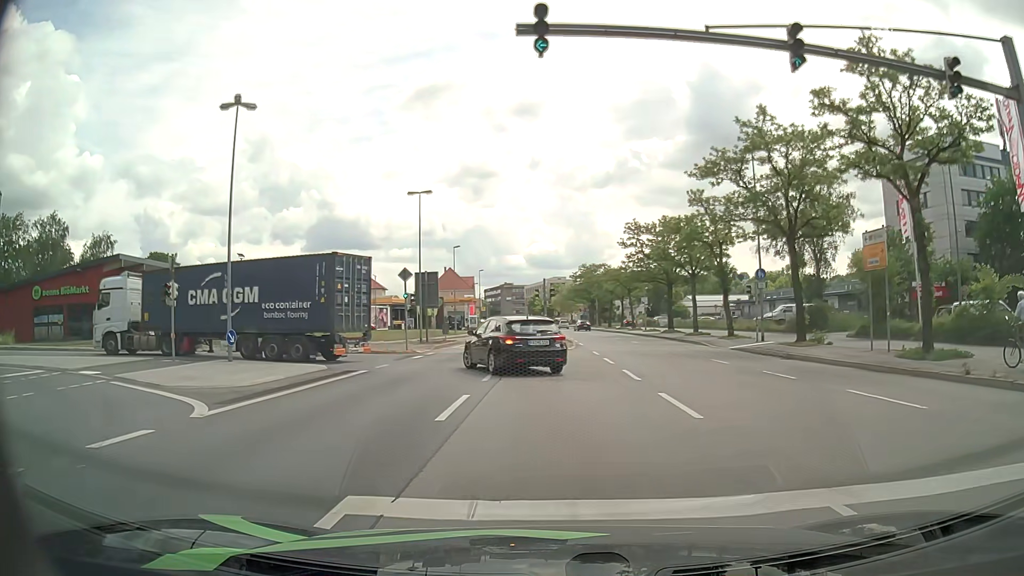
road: primary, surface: asphalt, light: Day
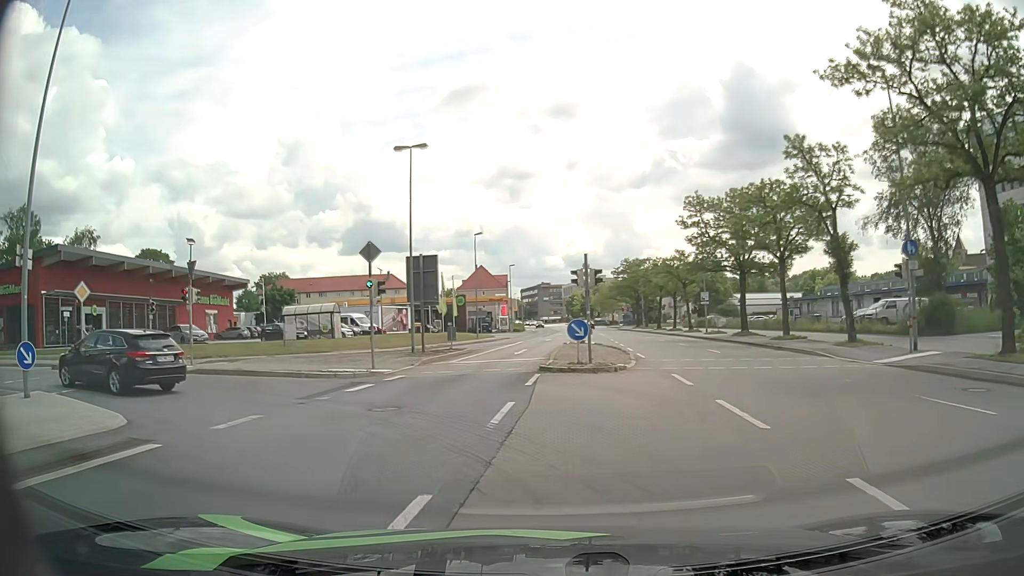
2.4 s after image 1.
(-0.2, +13.0) m; -3°
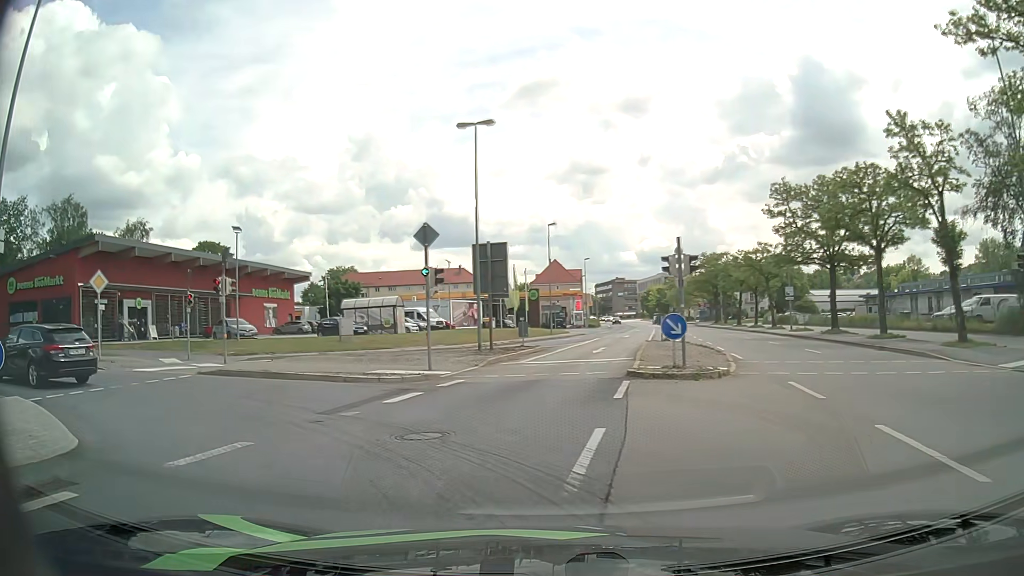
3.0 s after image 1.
(-0.2, +3.3) m; -6°
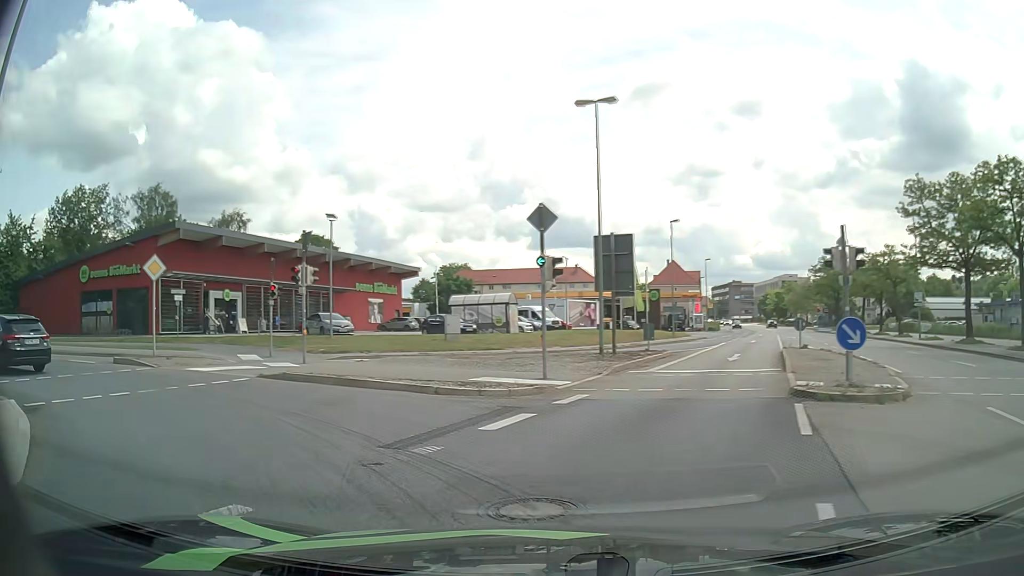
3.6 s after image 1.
(-0.3, +3.3) m; -11°
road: primary_link
